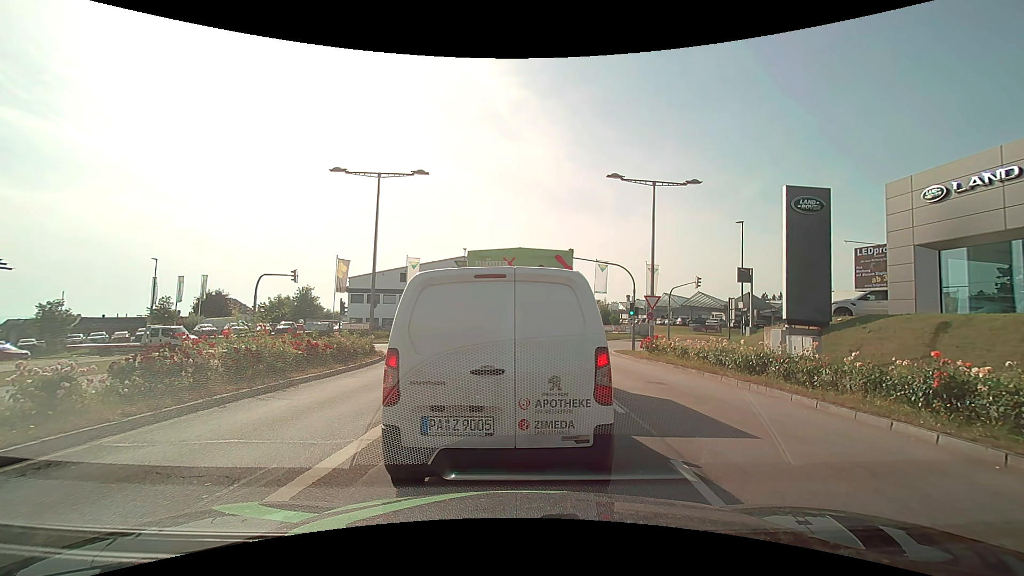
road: secondary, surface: asphalt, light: Day
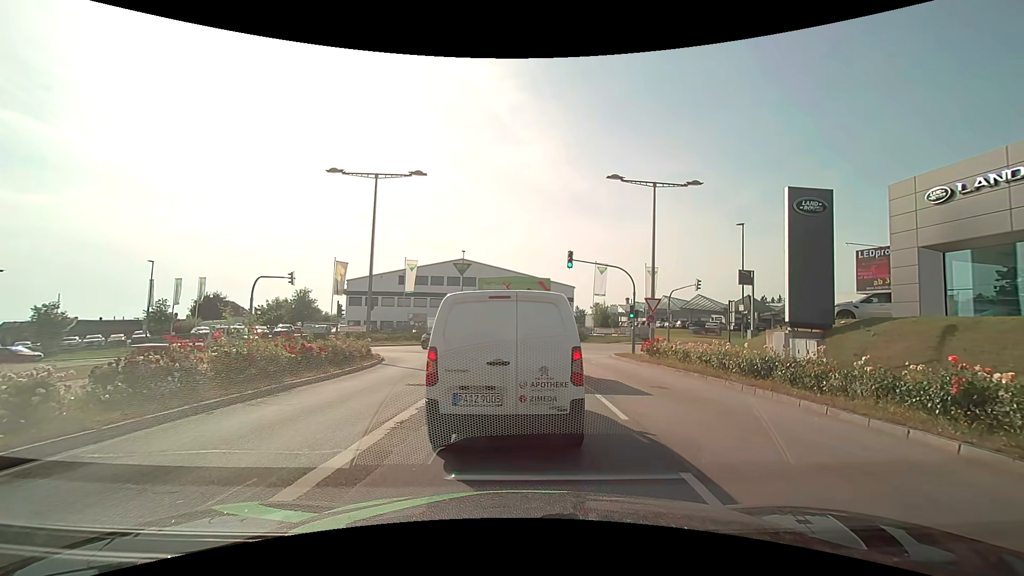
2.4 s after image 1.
(0.0, +0.4) m; 0°
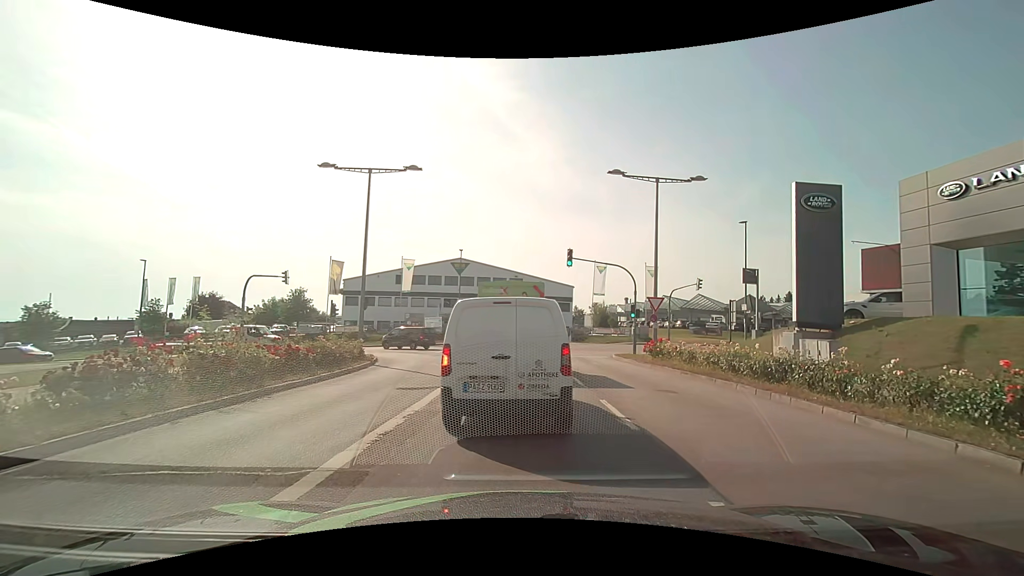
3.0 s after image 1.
(0.0, +0.9) m; +1°
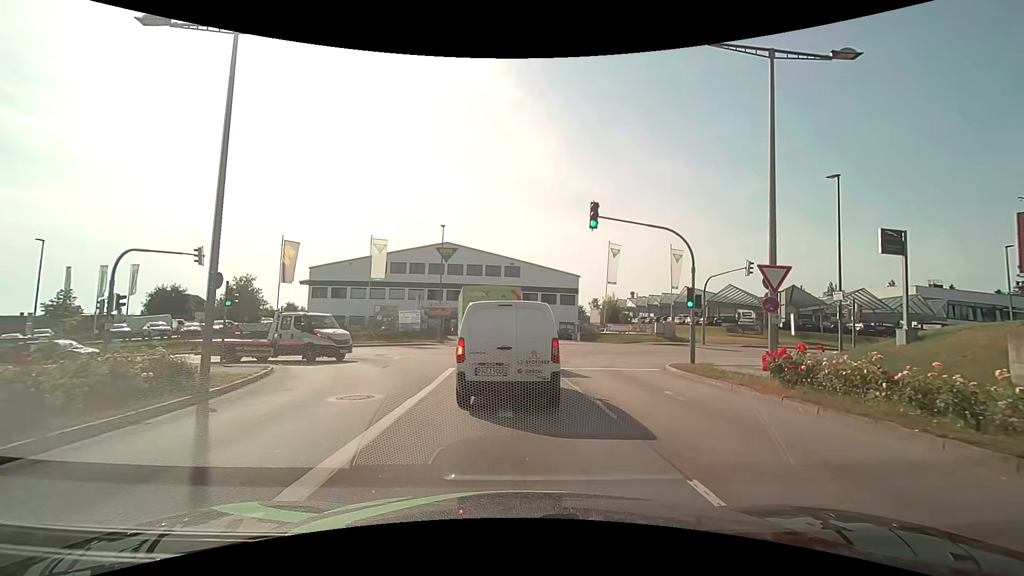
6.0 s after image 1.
(+0.2, +11.7) m; +2°
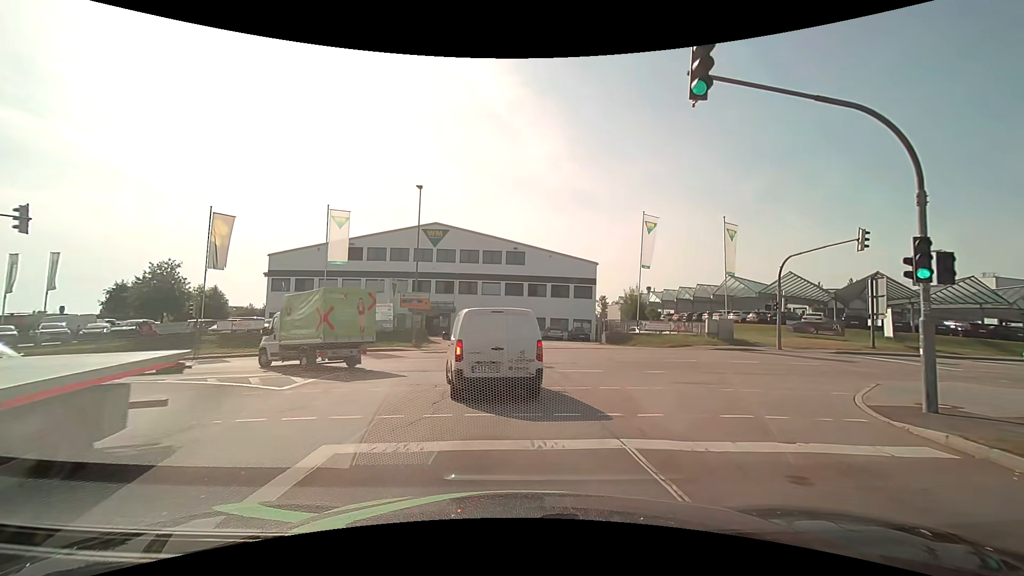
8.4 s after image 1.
(-0.2, +12.0) m; -2°
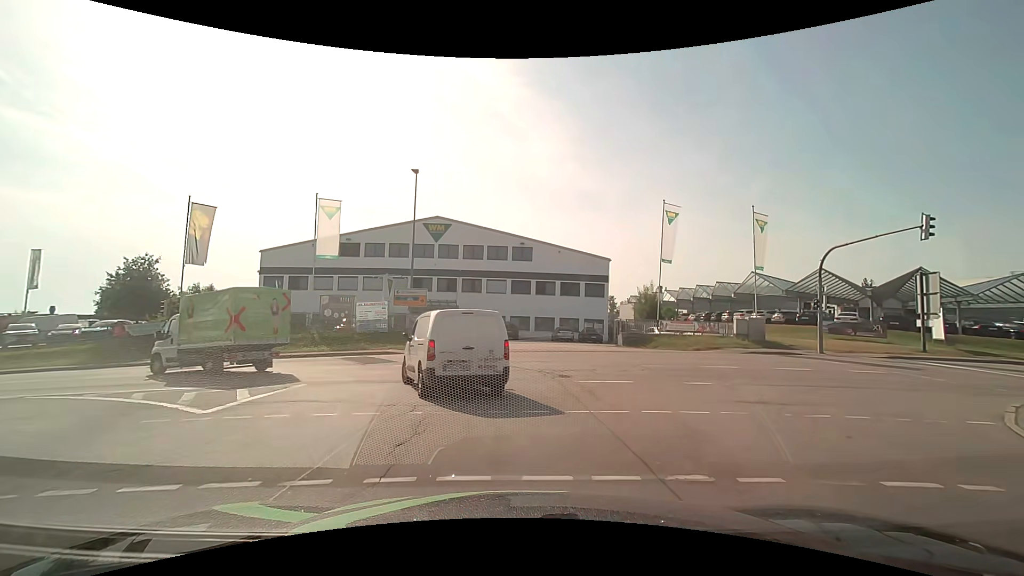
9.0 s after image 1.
(0.0, +3.5) m; -1°
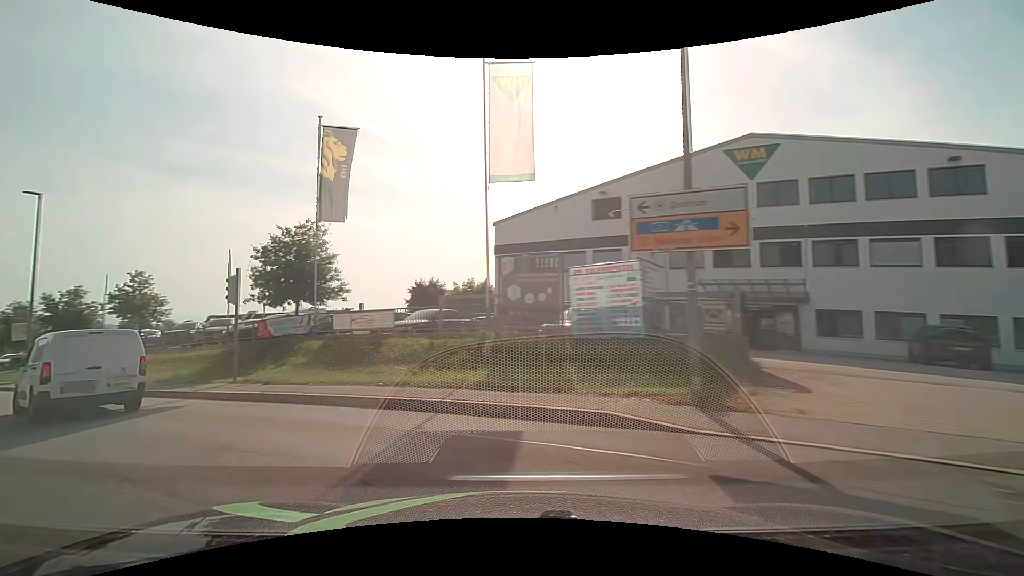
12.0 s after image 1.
(-2.6, +20.6) m; -34°
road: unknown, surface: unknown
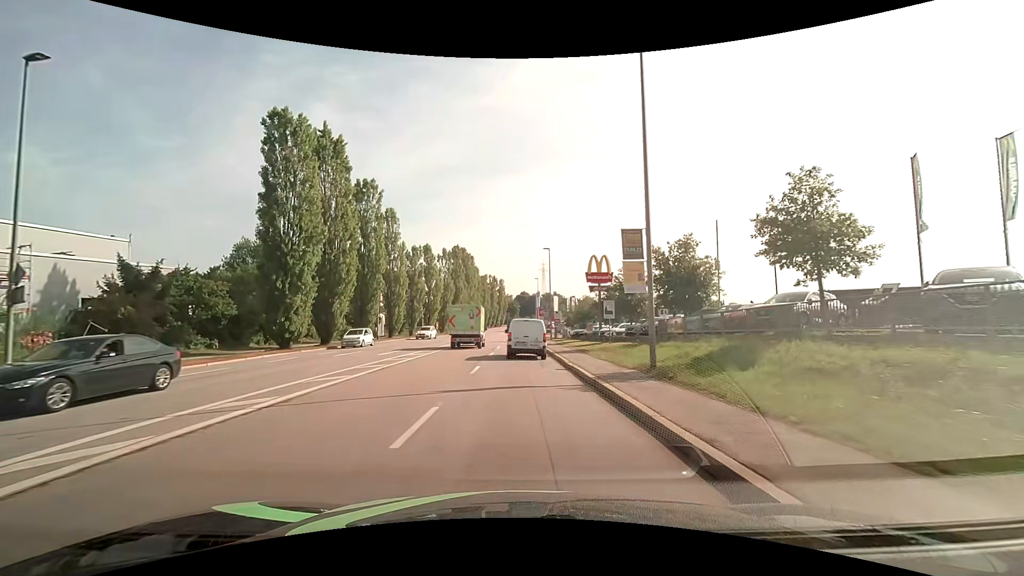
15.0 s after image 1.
(-15.3, +17.5) m; -57°
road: tertiary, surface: asphalt
(0, +10) (0, +20) (0, +30) (0, +40) (0, +50) (0, +60) (0, +70) (0, +80) (0, +90) (0, +100) m
